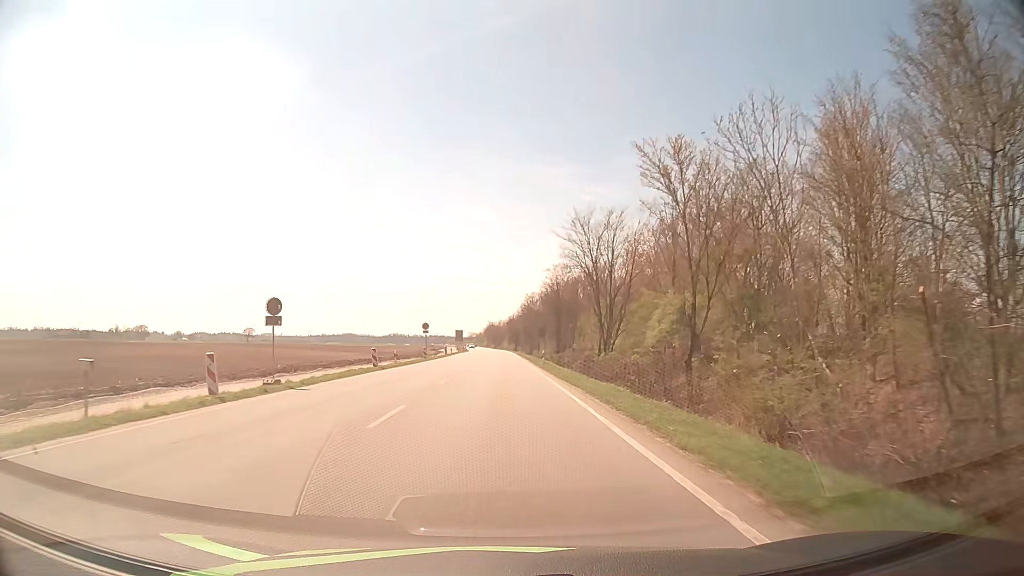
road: primary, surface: asphalt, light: Day
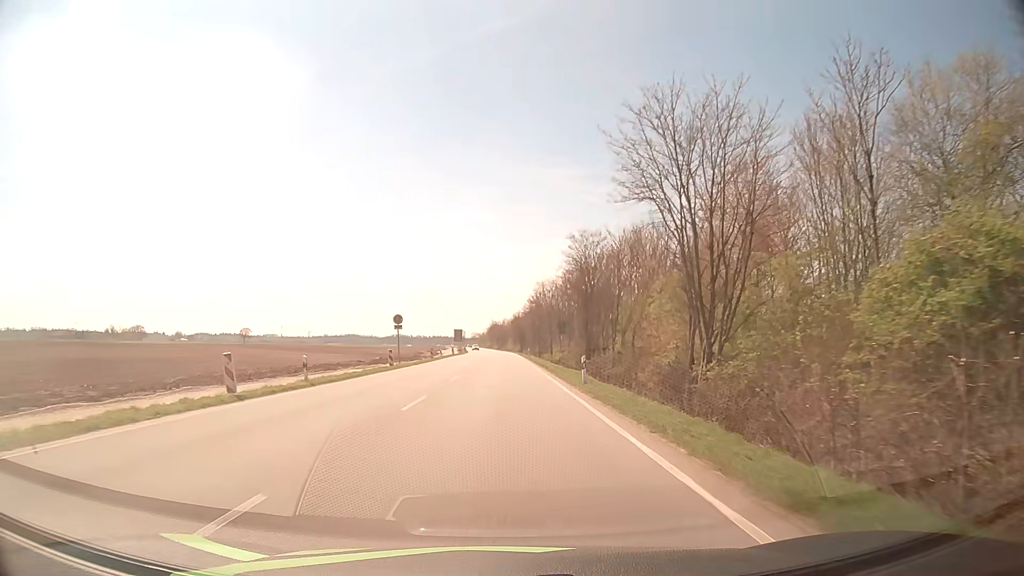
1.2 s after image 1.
(-0.1, +20.8) m; 0°
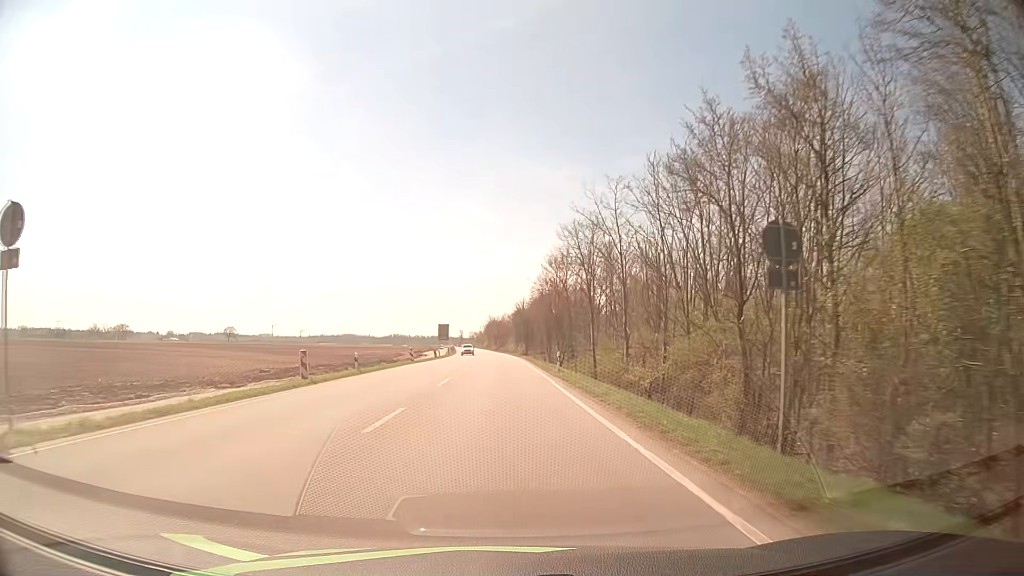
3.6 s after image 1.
(-0.2, +41.7) m; 0°
